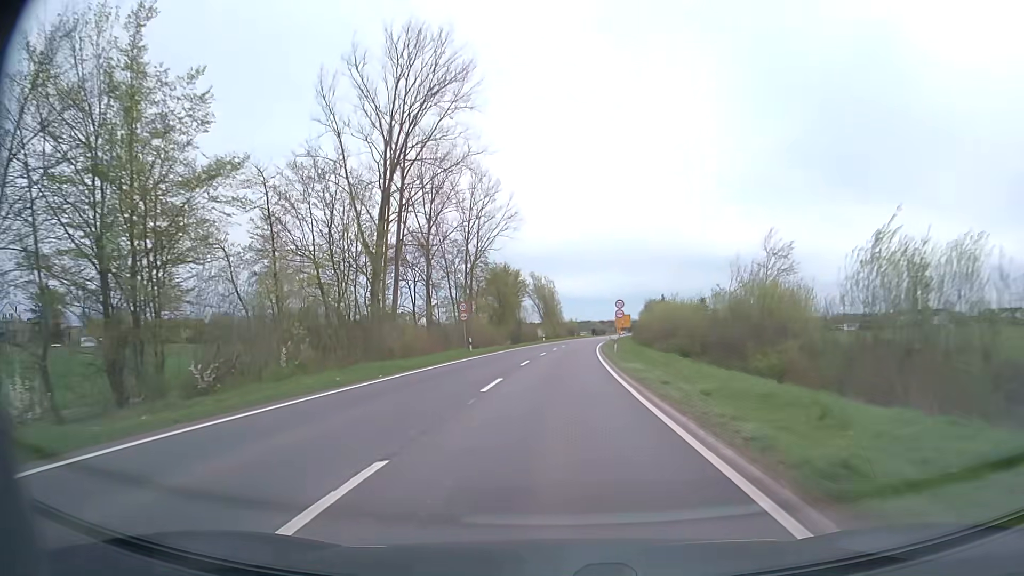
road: secondary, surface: asphalt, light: Day
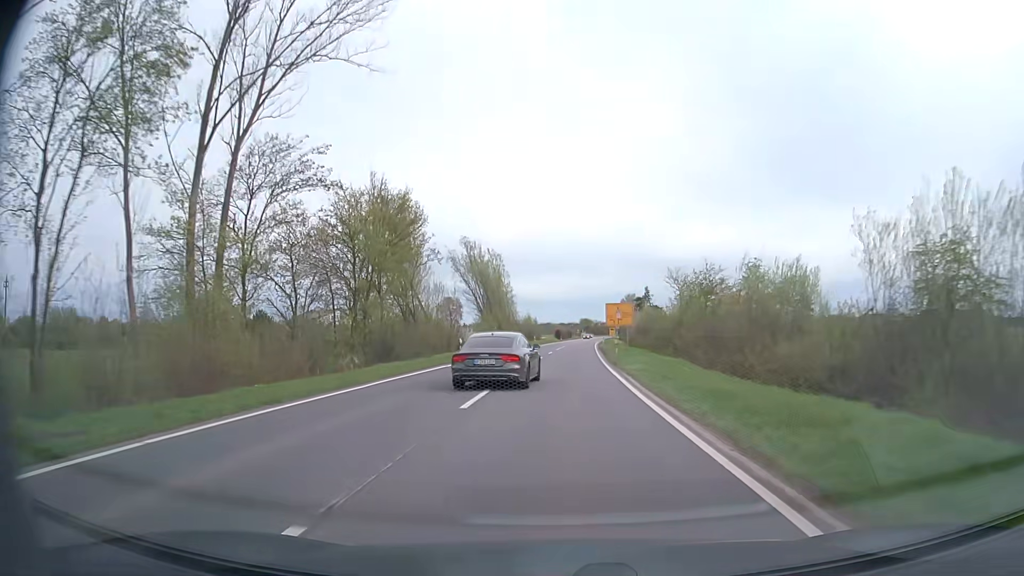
(+1.5, +53.6) m; +4°
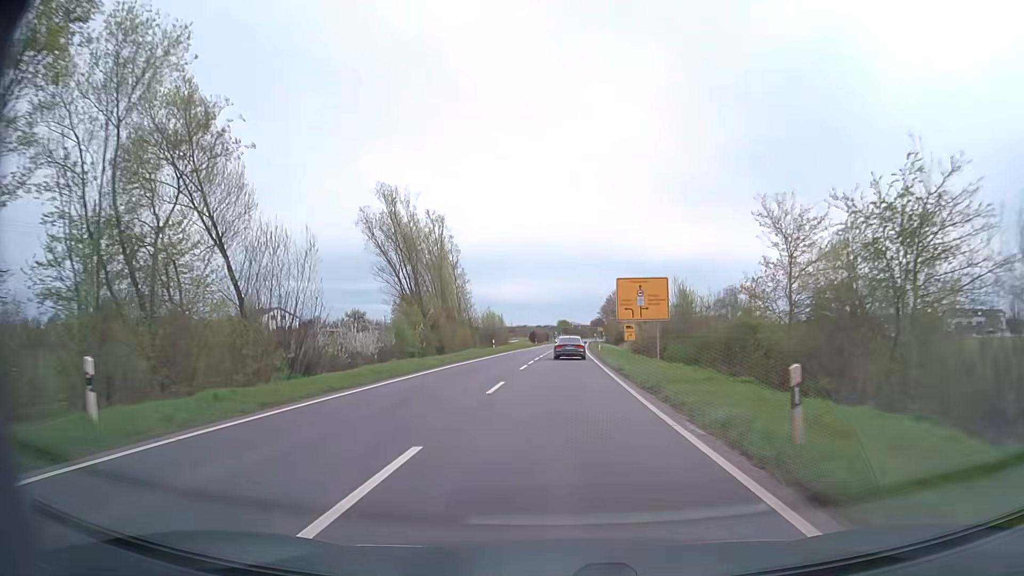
(+0.4, +32.2) m; +2°
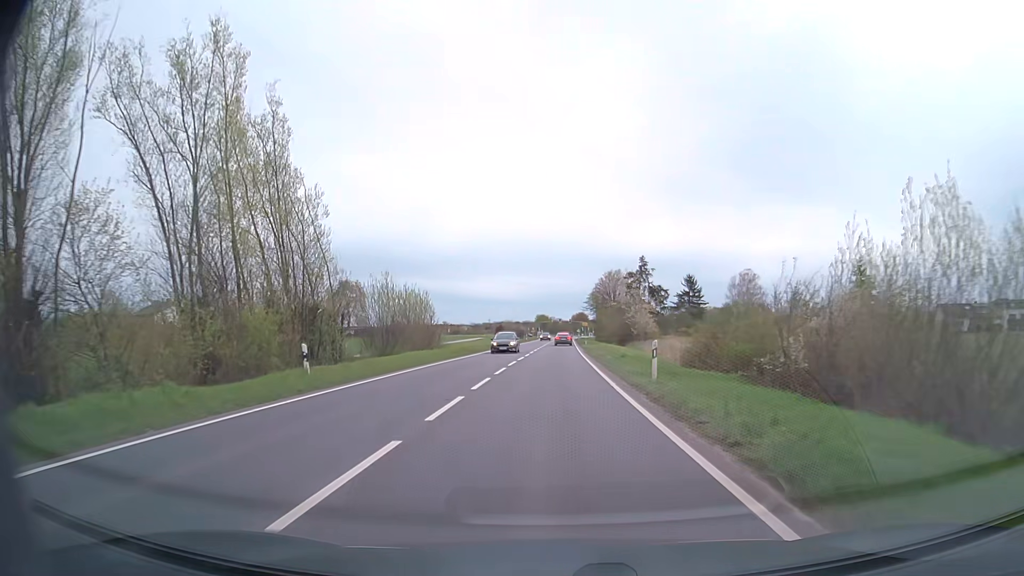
(+0.7, +41.8) m; +2°
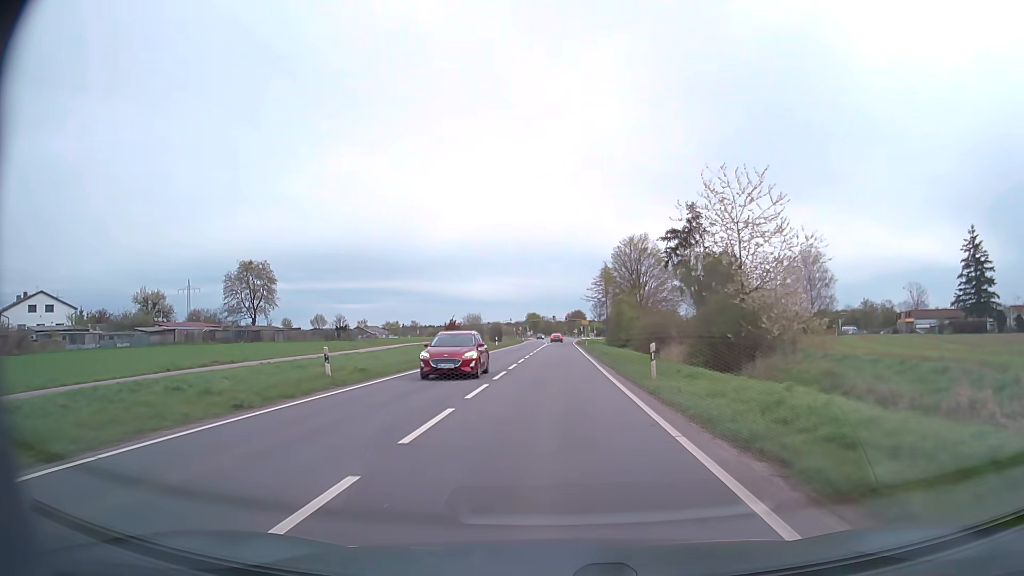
(+0.2, +50.0) m; 0°
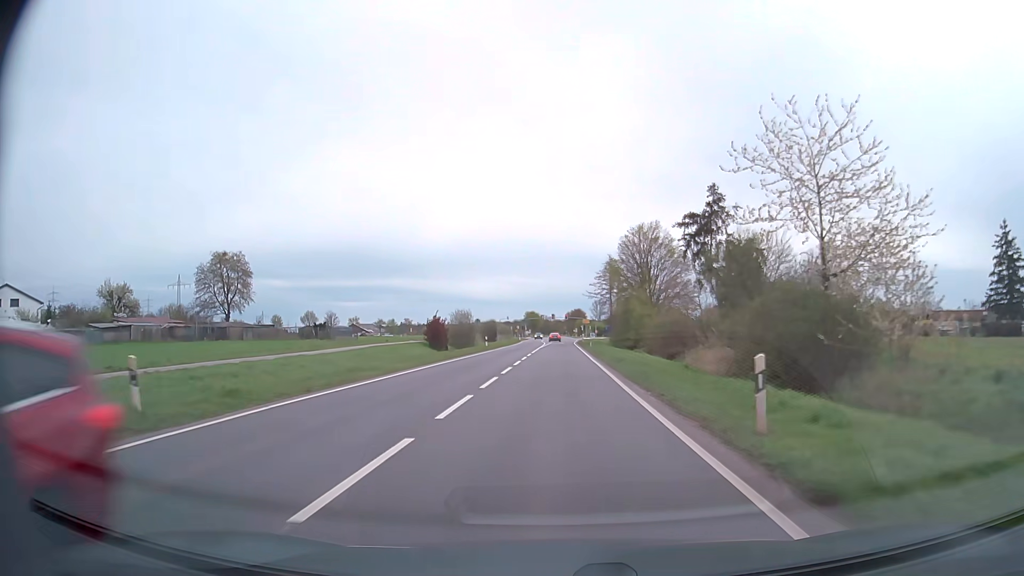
(0.0, +9.7) m; 0°
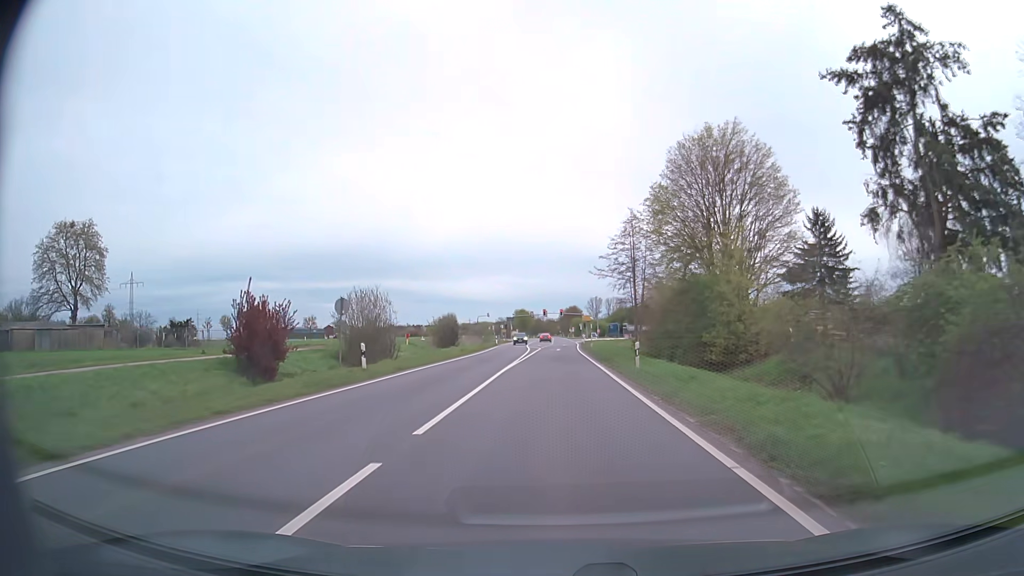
(+0.1, +37.5) m; 0°
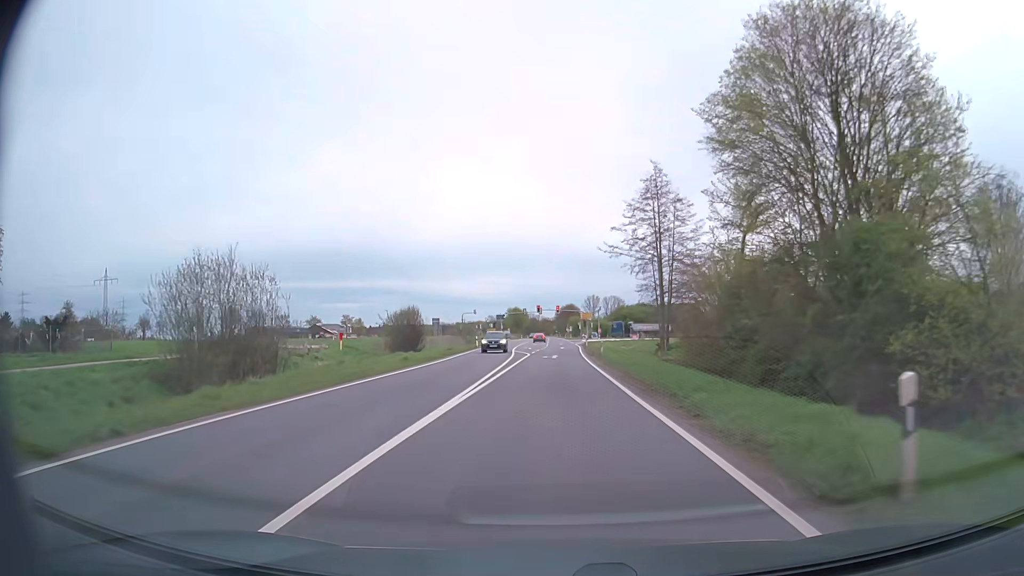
(+0.1, +18.0) m; 0°
(0, +10) (0, +20) (0, +30) (0, +40) (-1, +50) (-2, +60) (-2, +70) (-2, +80) (-3, +90) (-3, +100) m
